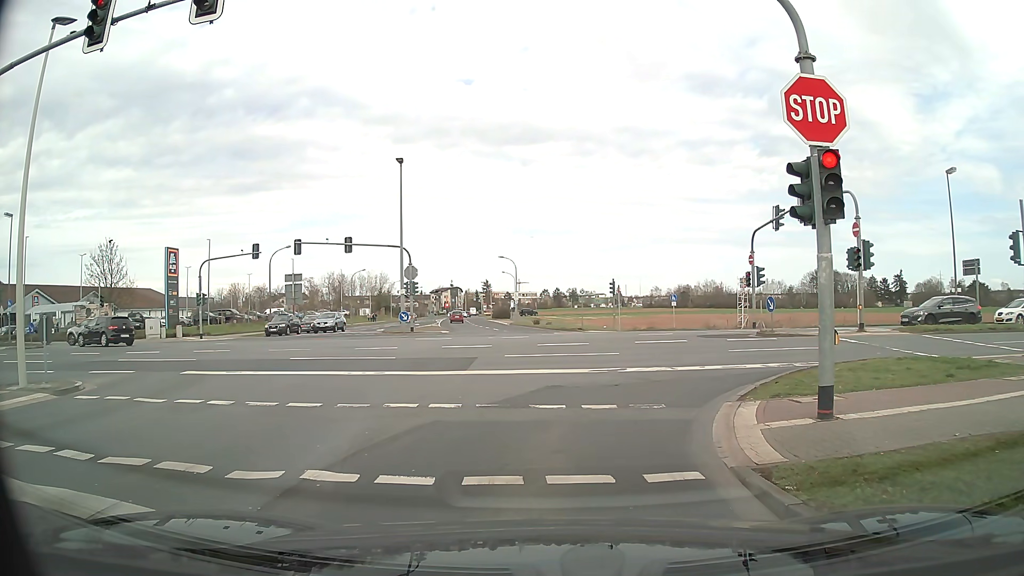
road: tertiary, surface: asphalt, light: Day
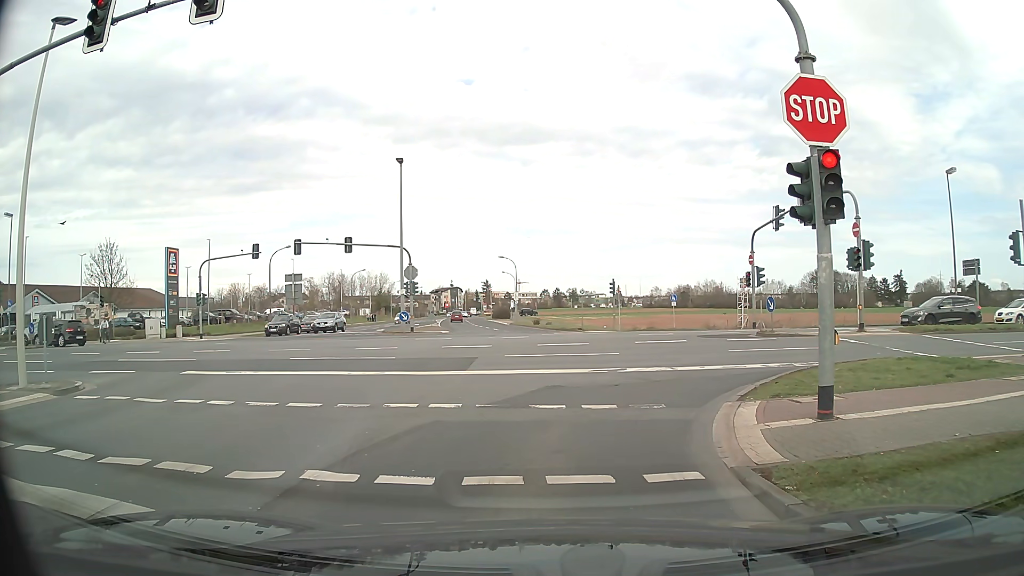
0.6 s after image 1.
(0.0, 0.0) m; 0°
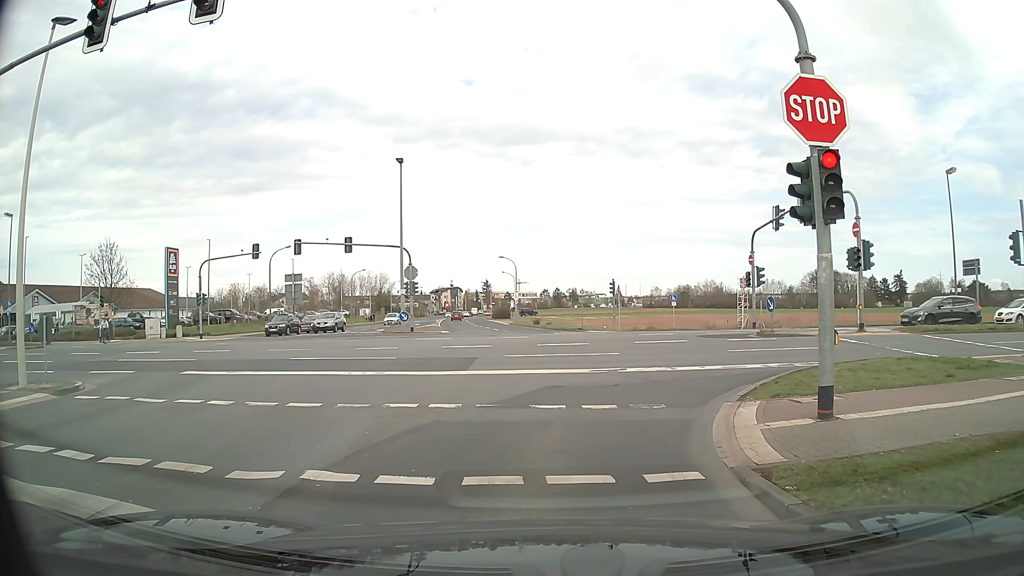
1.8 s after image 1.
(0.0, 0.0) m; 0°
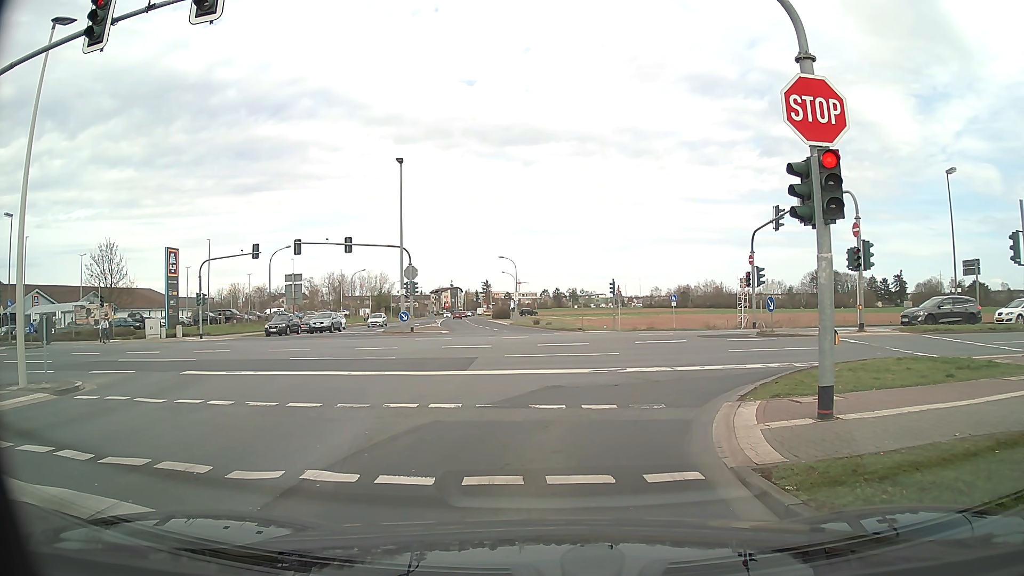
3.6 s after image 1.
(0.0, 0.0) m; 0°
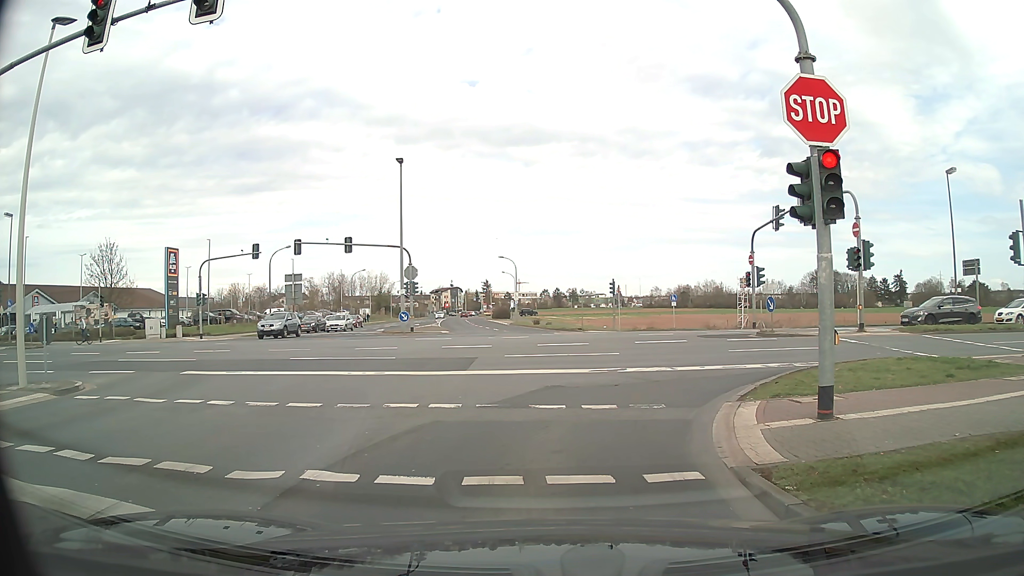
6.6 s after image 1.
(0.0, 0.0) m; 0°
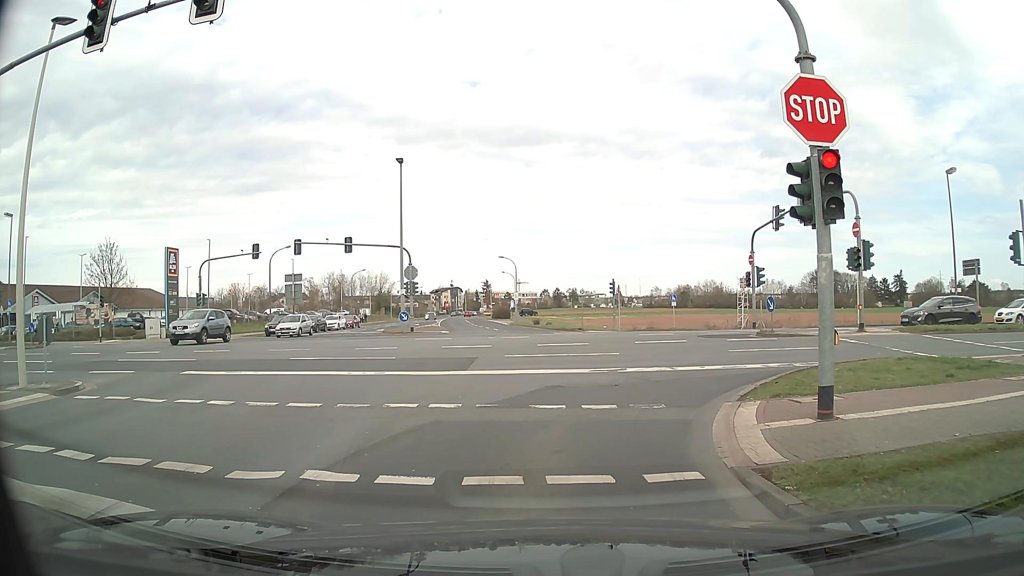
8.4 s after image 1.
(0.0, 0.0) m; 0°
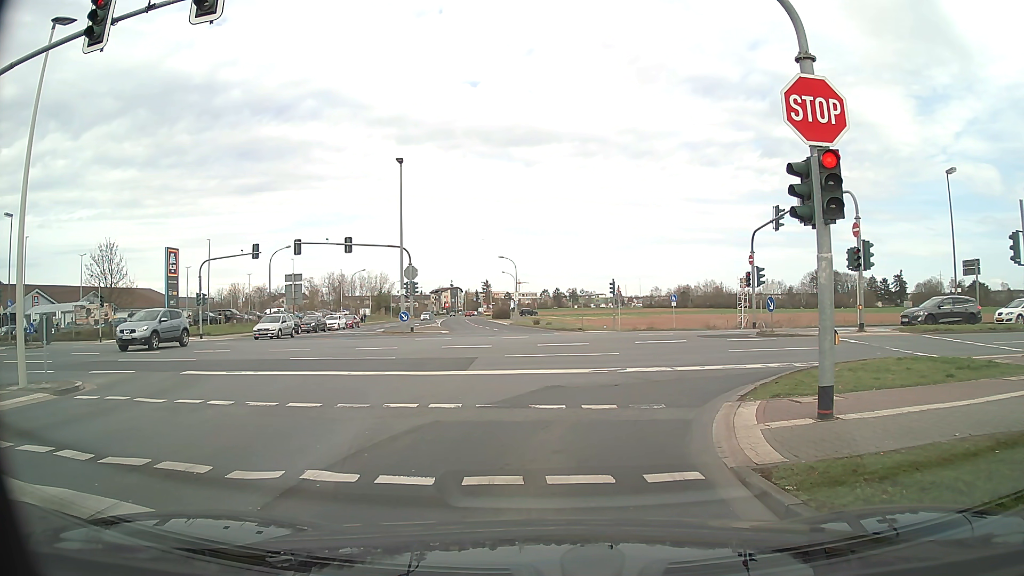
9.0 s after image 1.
(0.0, 0.0) m; 0°
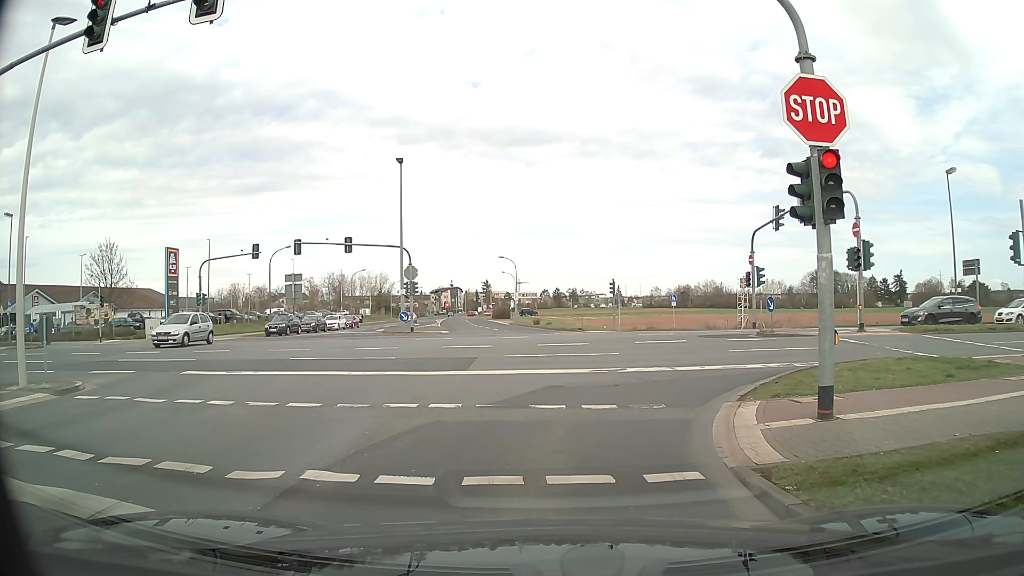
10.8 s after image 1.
(0.0, 0.0) m; 0°
